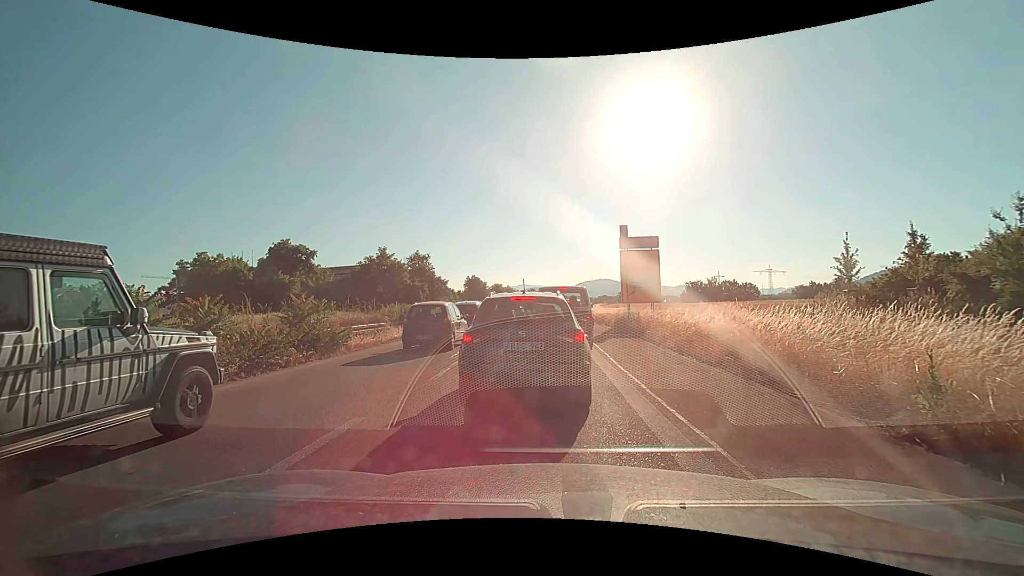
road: trunk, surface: asphalt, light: Day
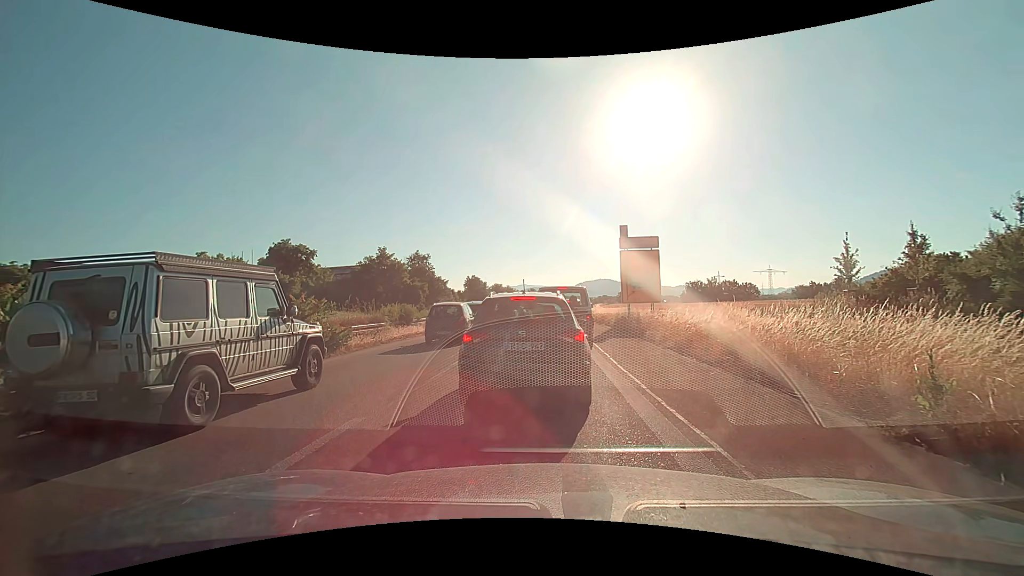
(0.0, 0.0) m; 0°
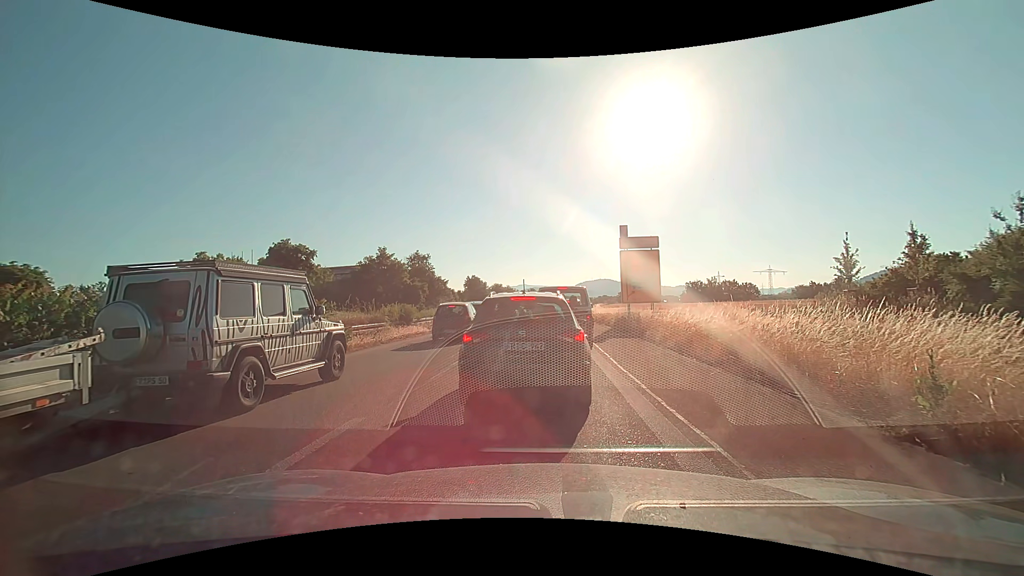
(0.0, 0.0) m; 0°
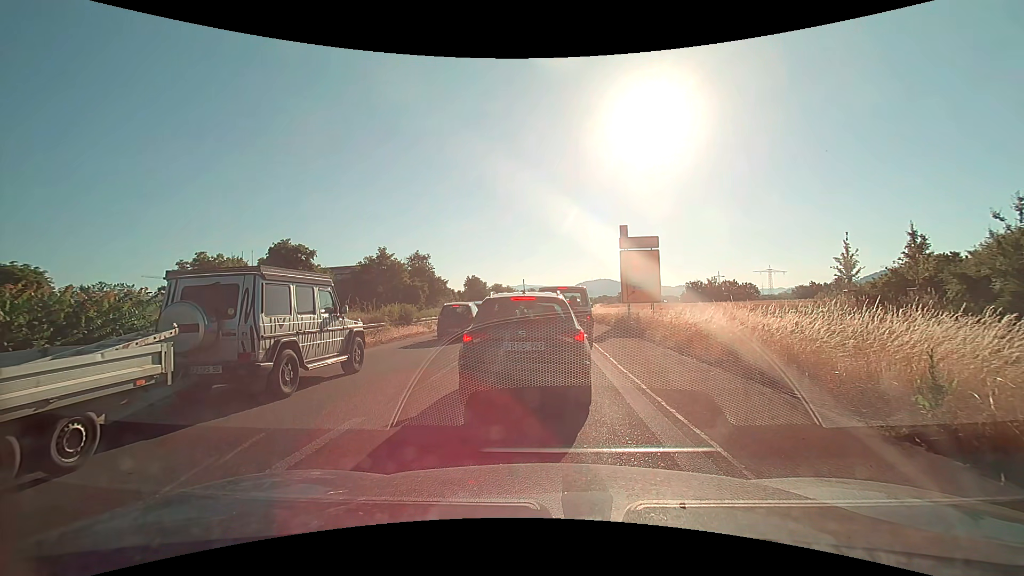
(0.0, 0.0) m; 0°
